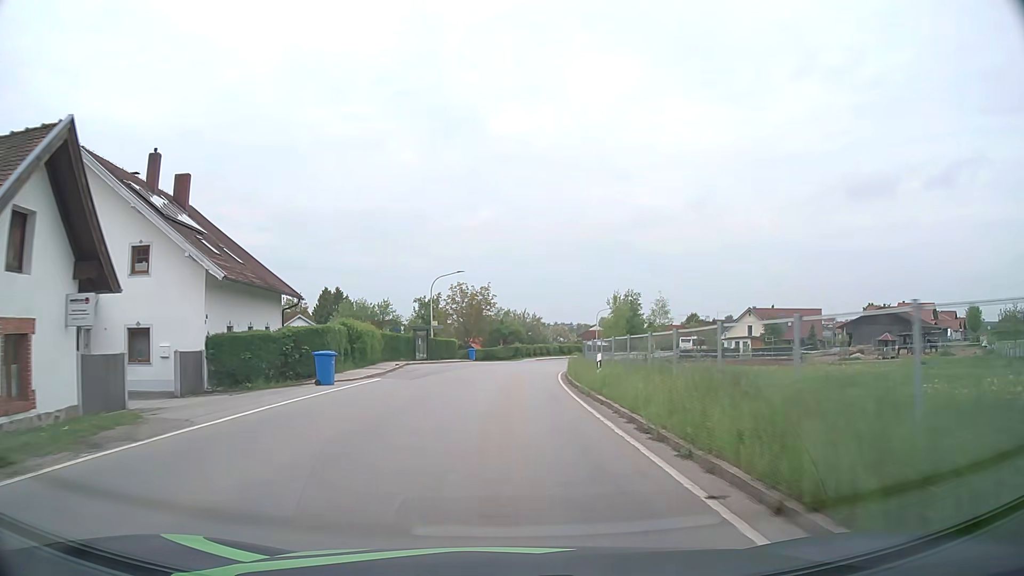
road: tertiary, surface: asphalt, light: Day
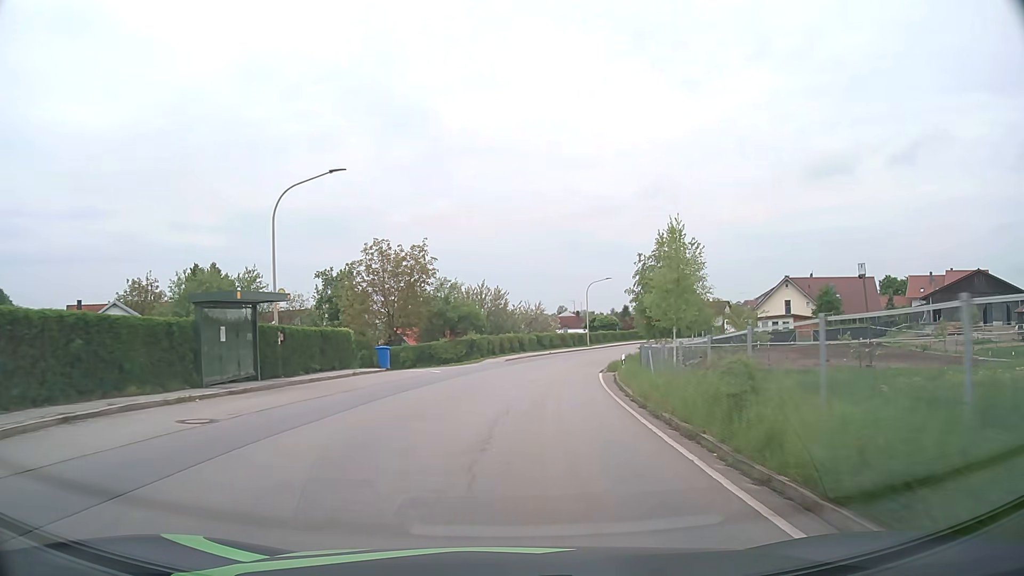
(+0.4, +32.0) m; +4°
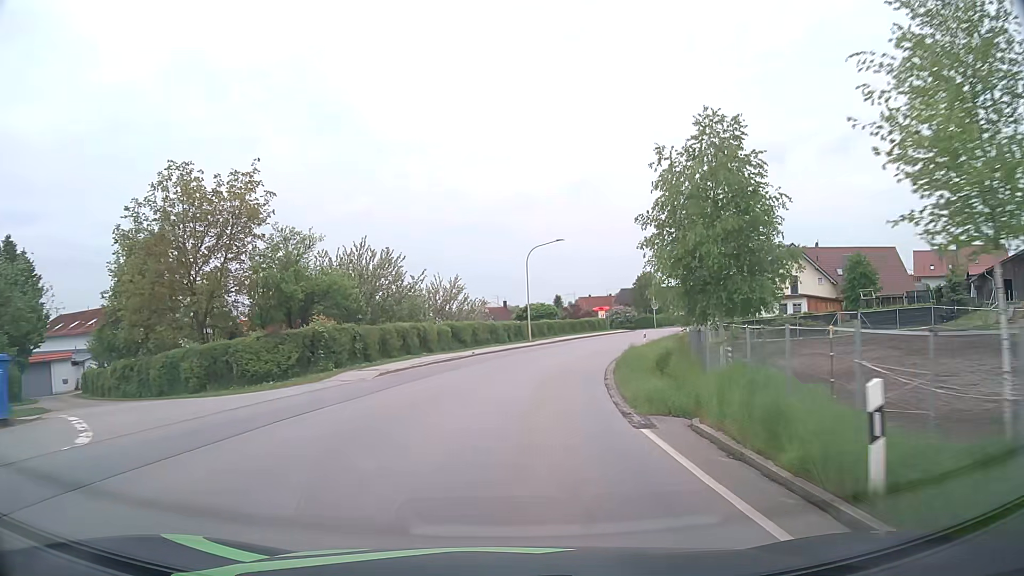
(+1.3, +23.5) m; +6°
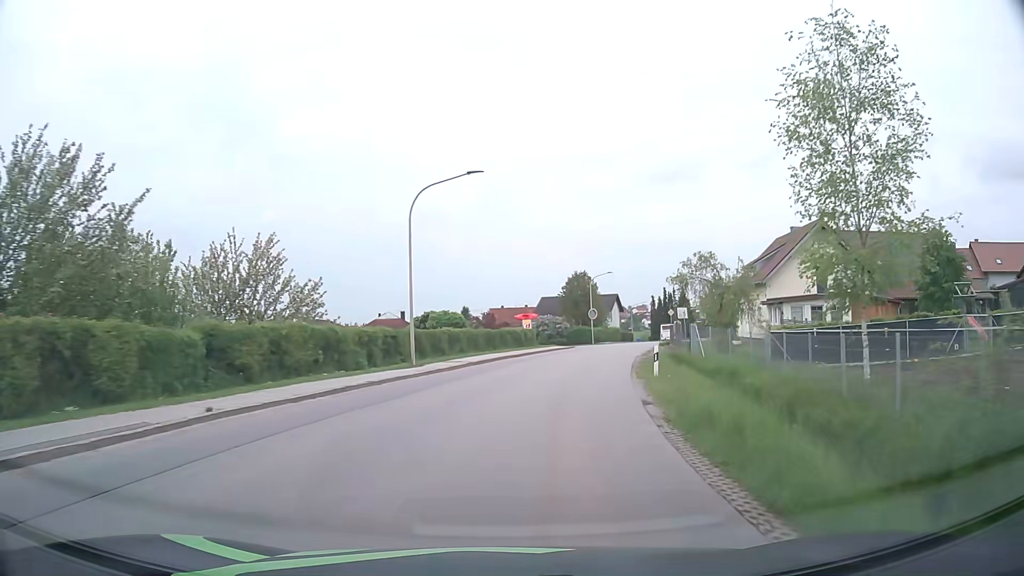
(+1.5, +23.1) m; +7°
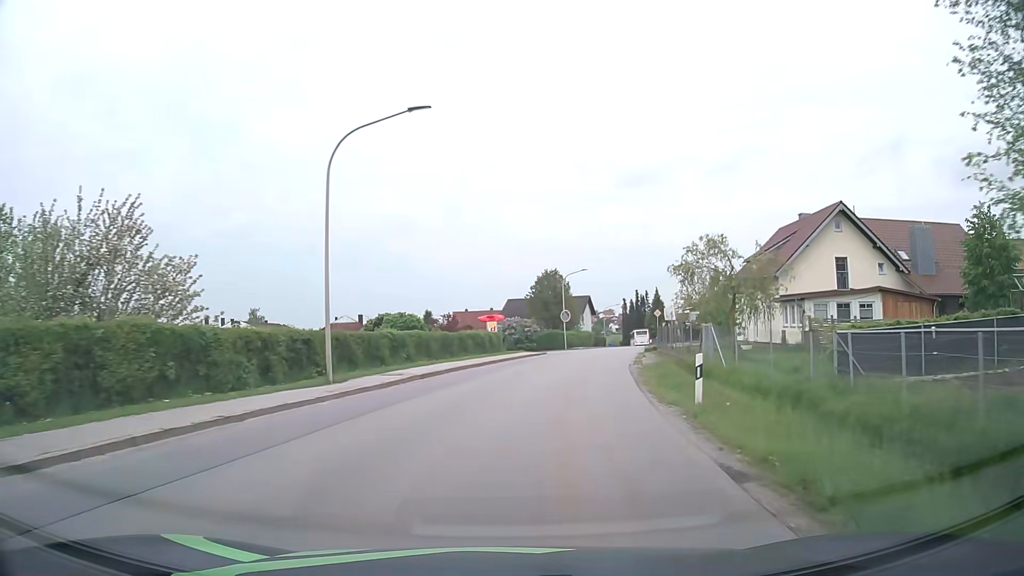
(+0.3, +7.6) m; +4°
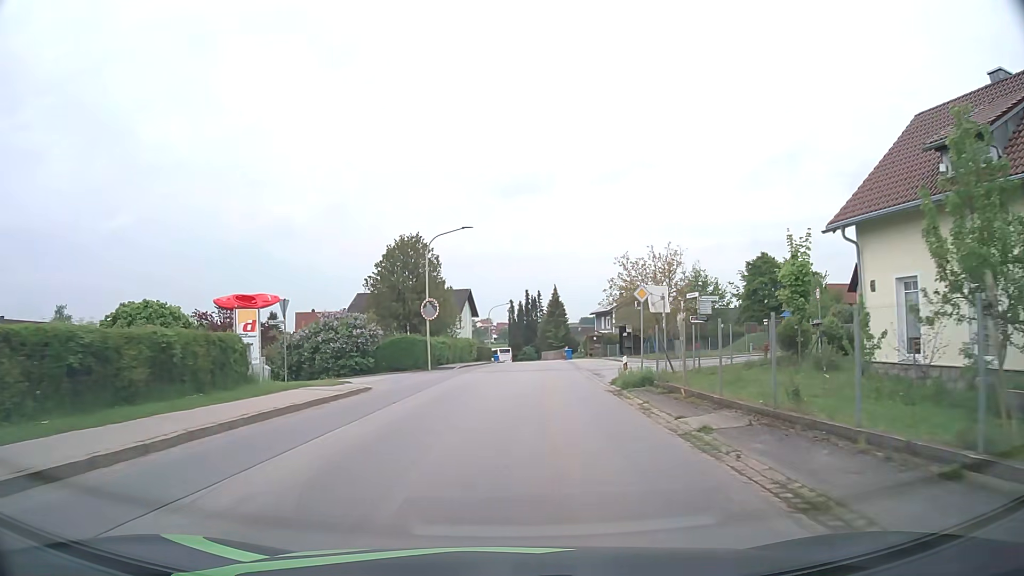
(+2.9, +30.1) m; +10°
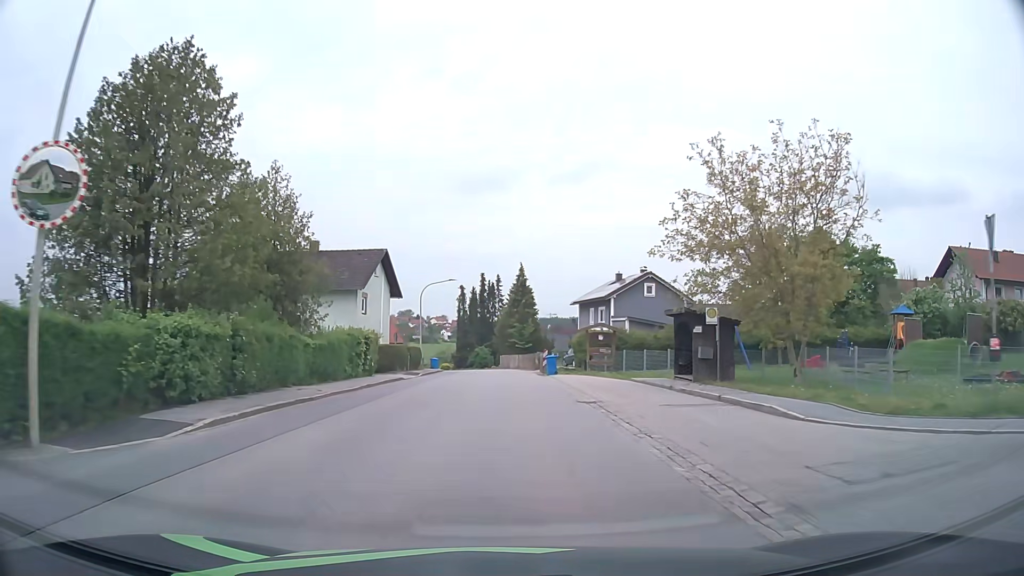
(+1.2, +30.4) m; +3°
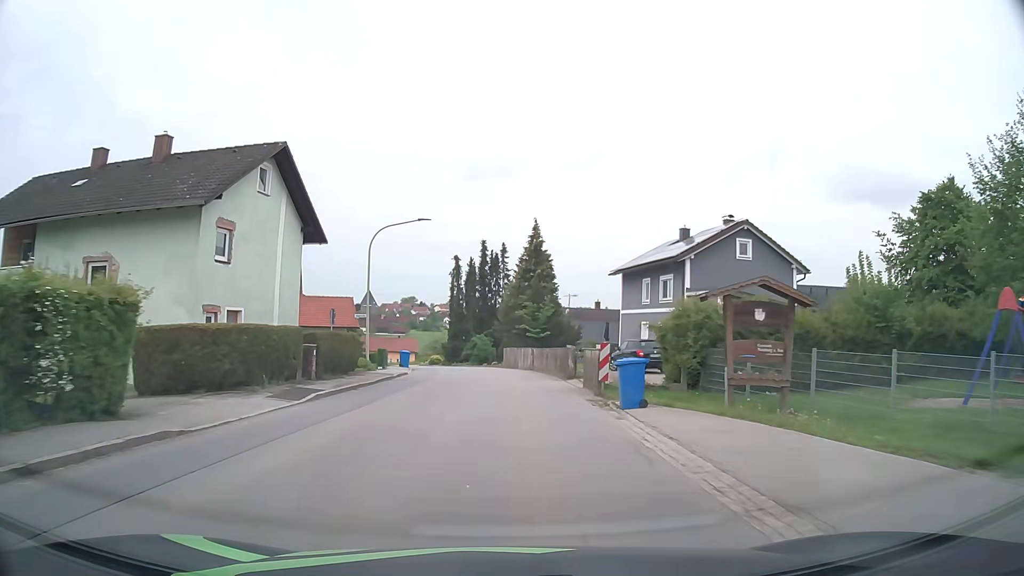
(0.0, +23.0) m; 0°
(0, +10) (0, +20) (0, +30) (-1, +40) (-2, +50) (-5, +60) (-8, +69) (-12, +78) (-17, +87) (-23, +95) m
